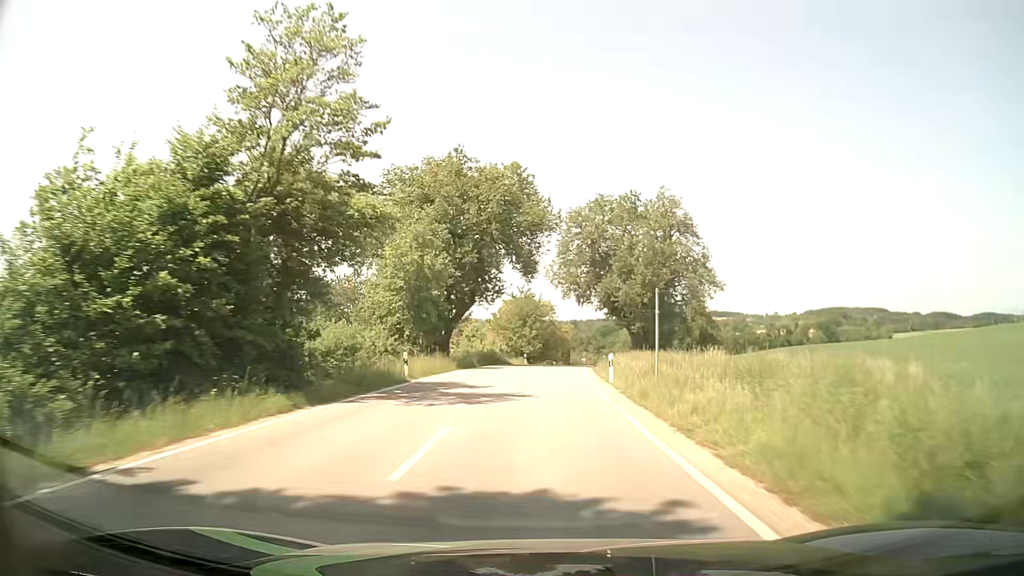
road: tertiary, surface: asphalt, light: Day
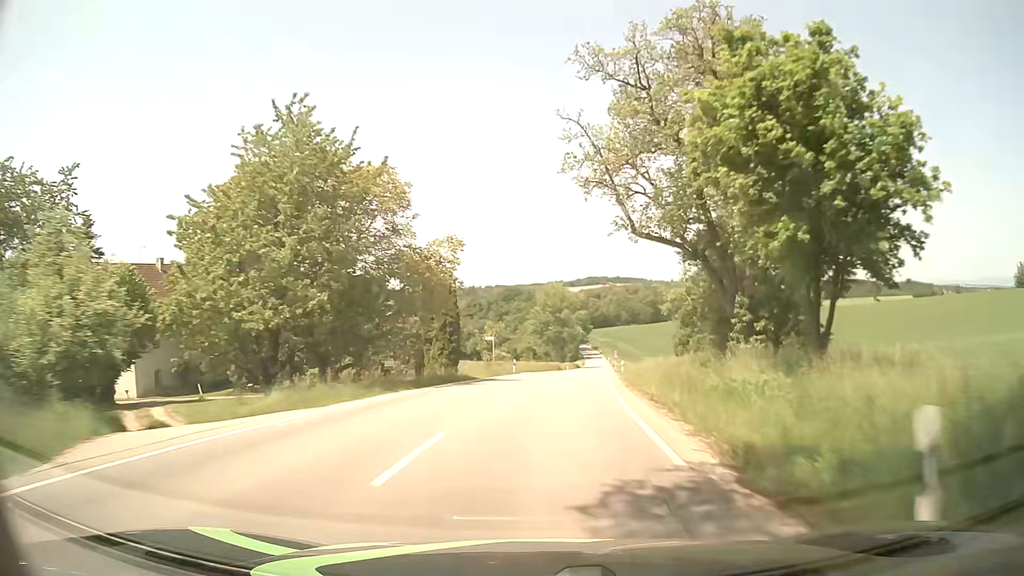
(+3.5, +60.0) m; +8°
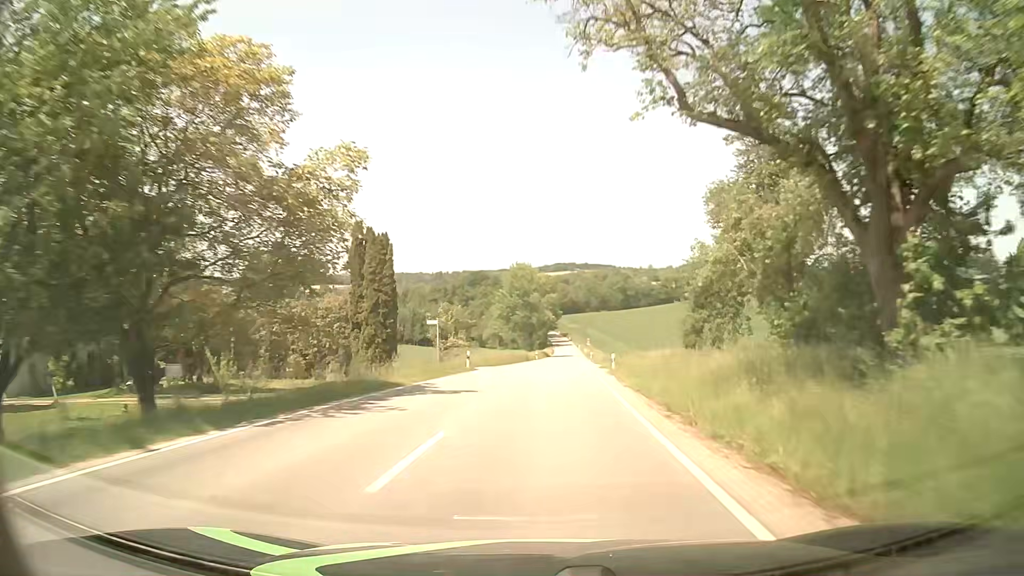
(+0.3, +12.3) m; +3°
(0, +10) (+1, +20) (+1, +30) (+2, +40) (+2, +50) (+3, +60) (+4, +70) (+4, +80) (+5, +90) (+6, +100) m
